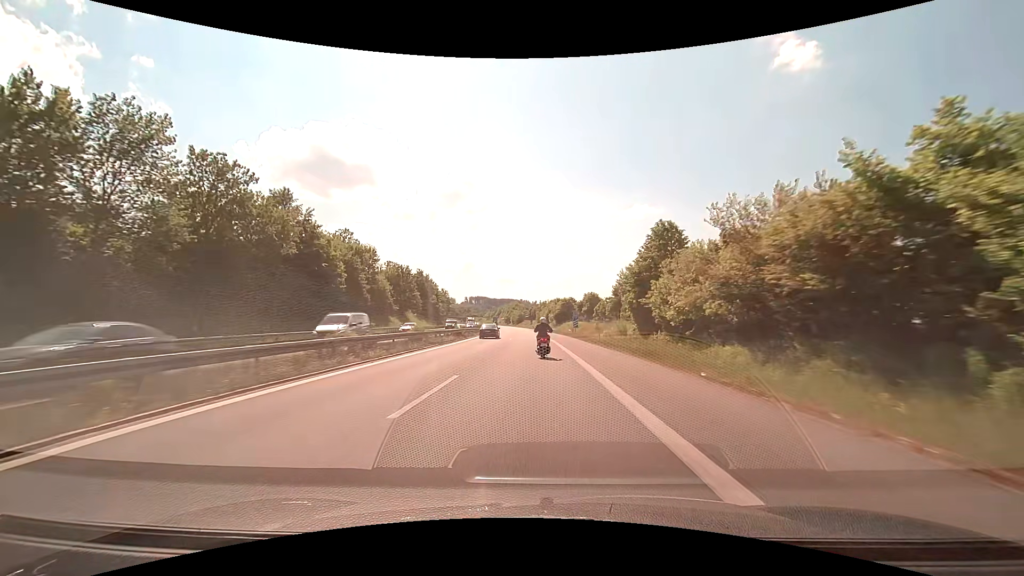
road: motorway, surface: asphalt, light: Day
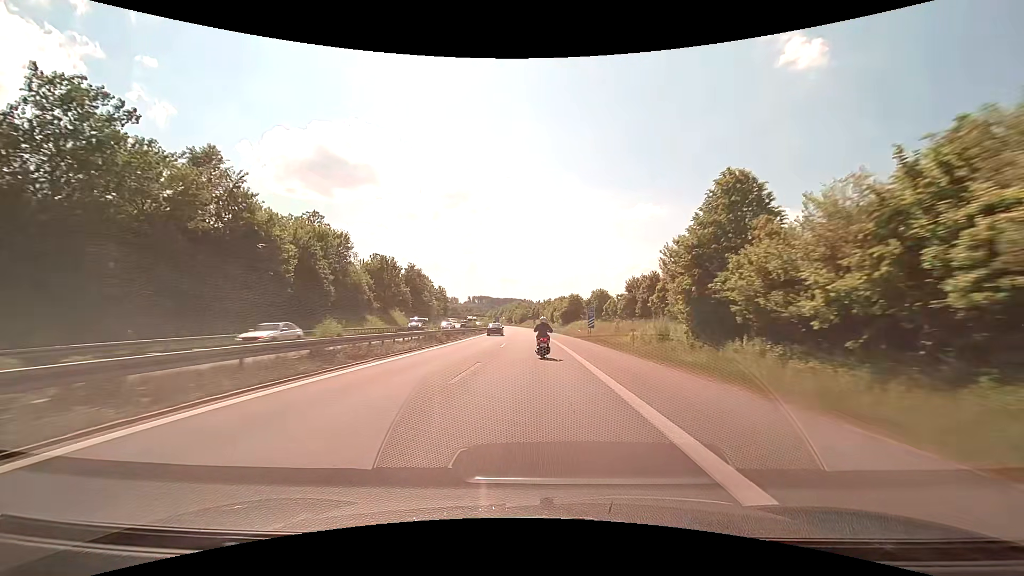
(0.0, +14.0) m; 0°
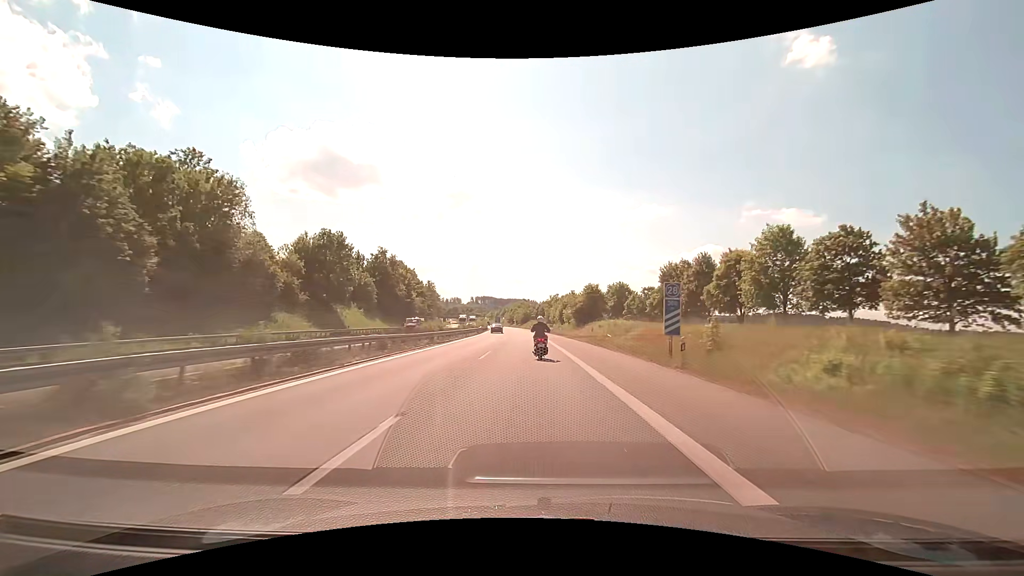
(-0.1, +27.9) m; 0°
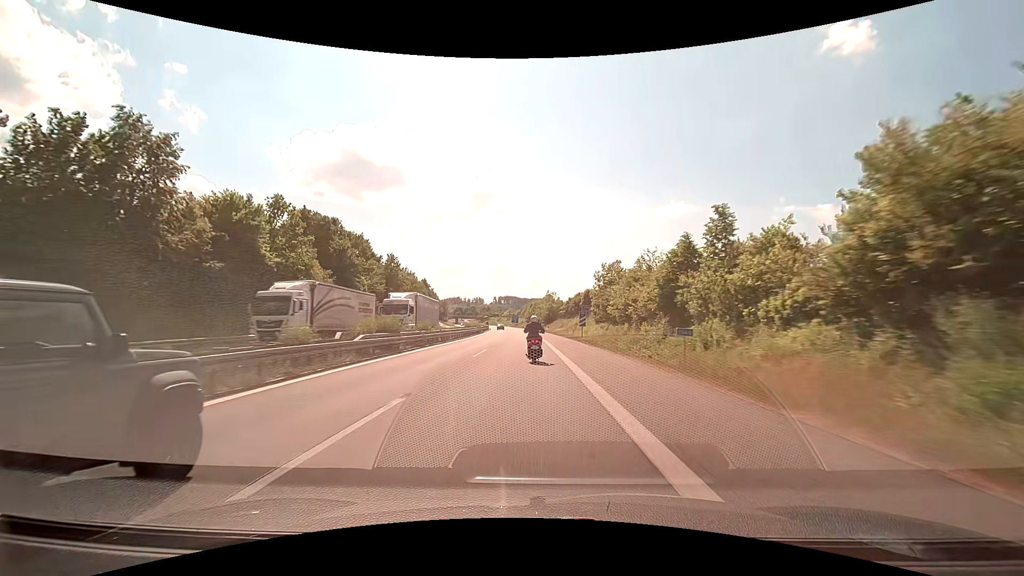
(-1.6, +69.9) m; -3°
(0, +10) (0, +20) (0, +30) (-1, +40) (-1, +50) (-2, +60) (-2, +70) (-3, +80) (-3, +90) (-4, +100) m
